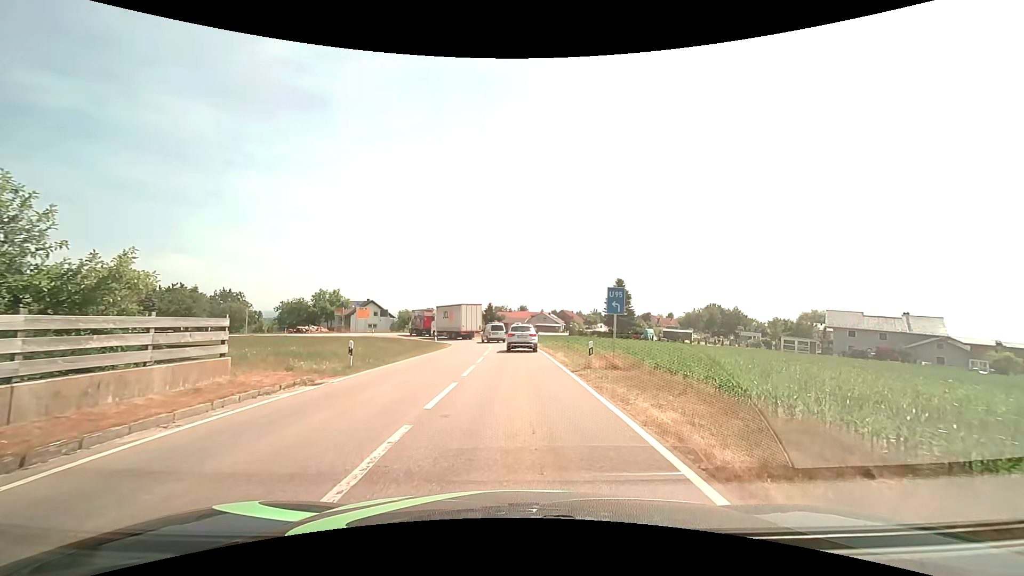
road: tertiary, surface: asphalt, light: Day
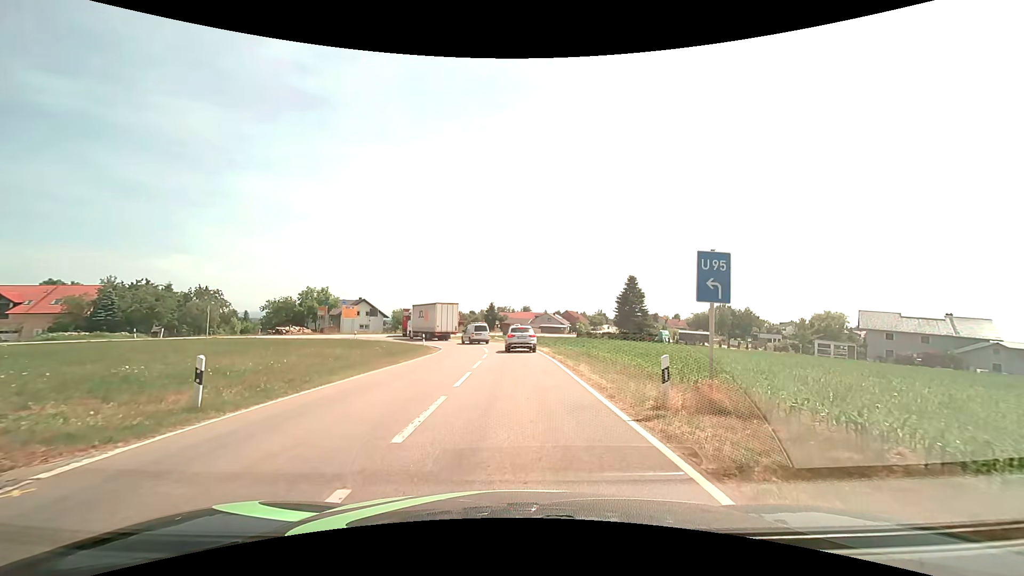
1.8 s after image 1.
(0.0, +8.2) m; -1°
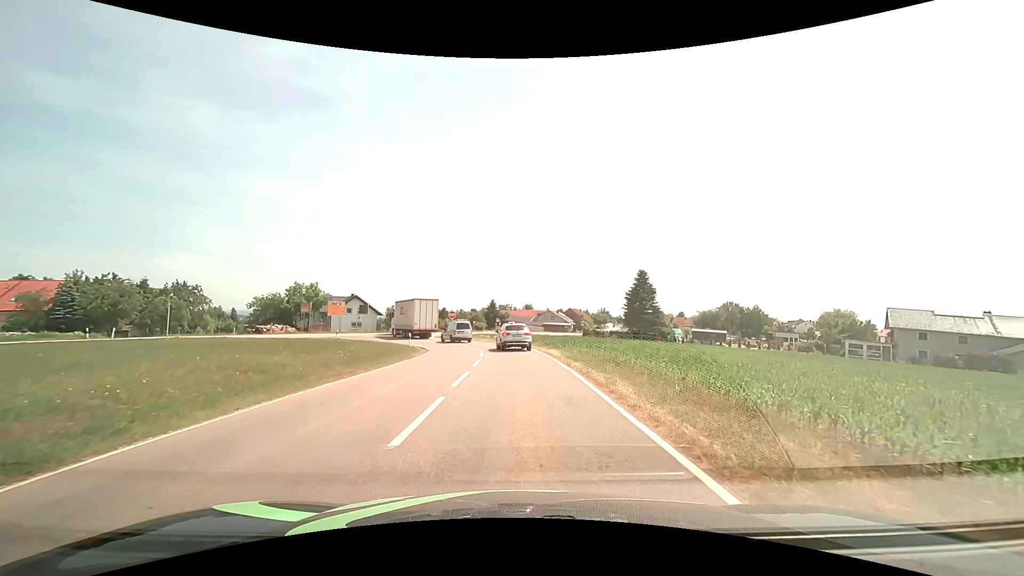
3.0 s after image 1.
(0.0, +6.2) m; 0°
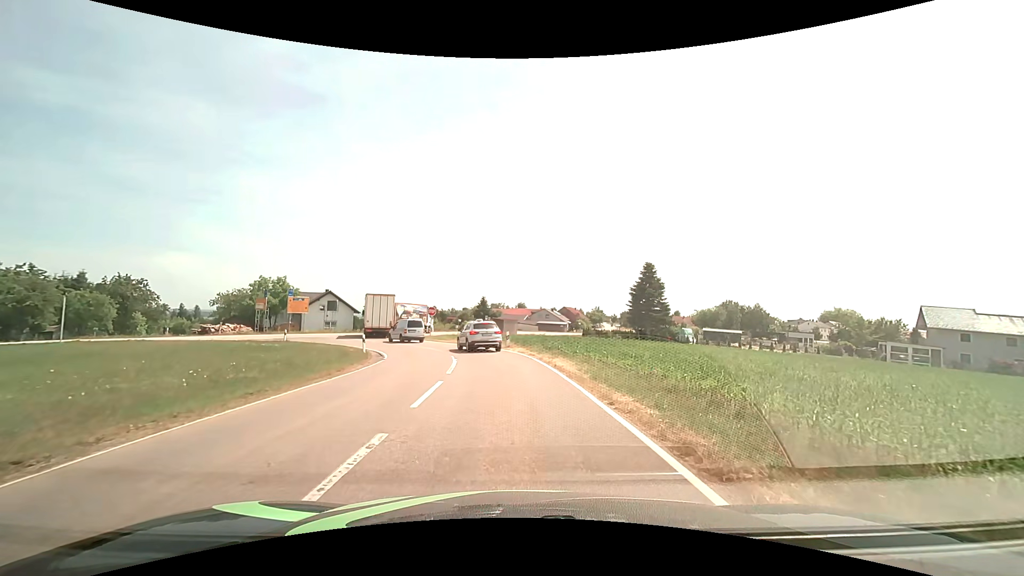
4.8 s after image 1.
(+0.1, +9.3) m; +1°
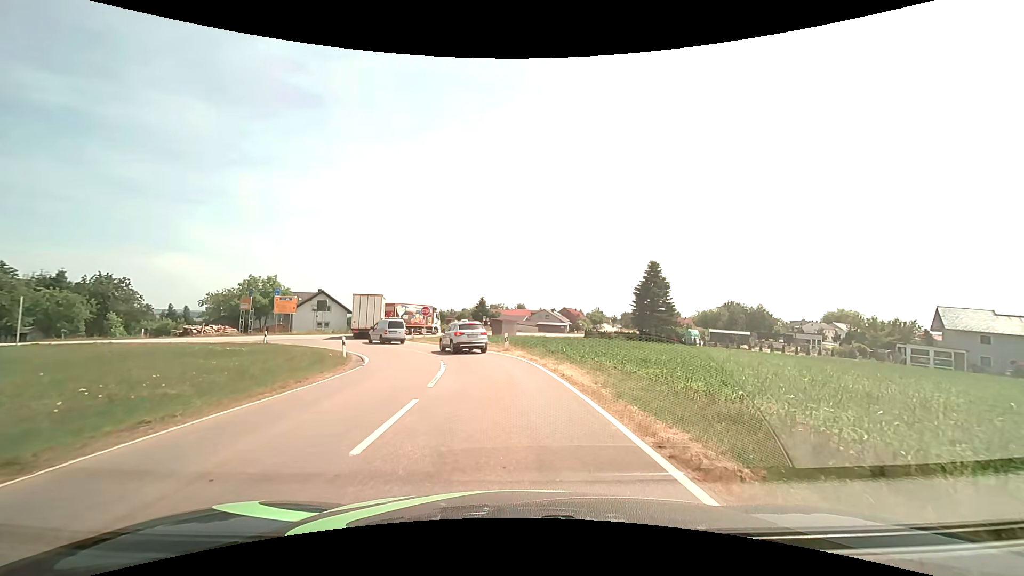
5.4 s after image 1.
(0.0, +3.0) m; 0°
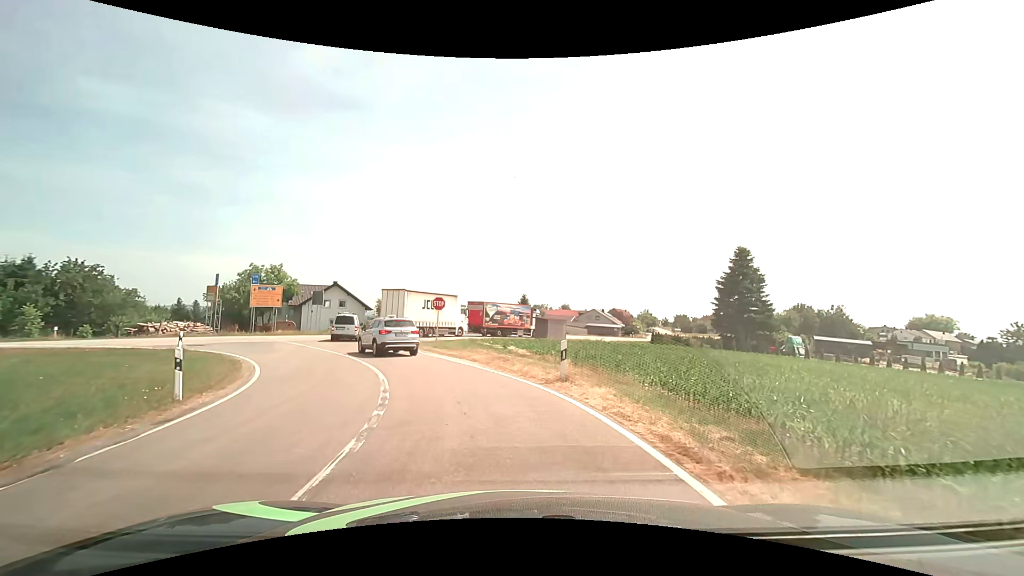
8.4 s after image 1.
(-0.5, +14.5) m; -5°
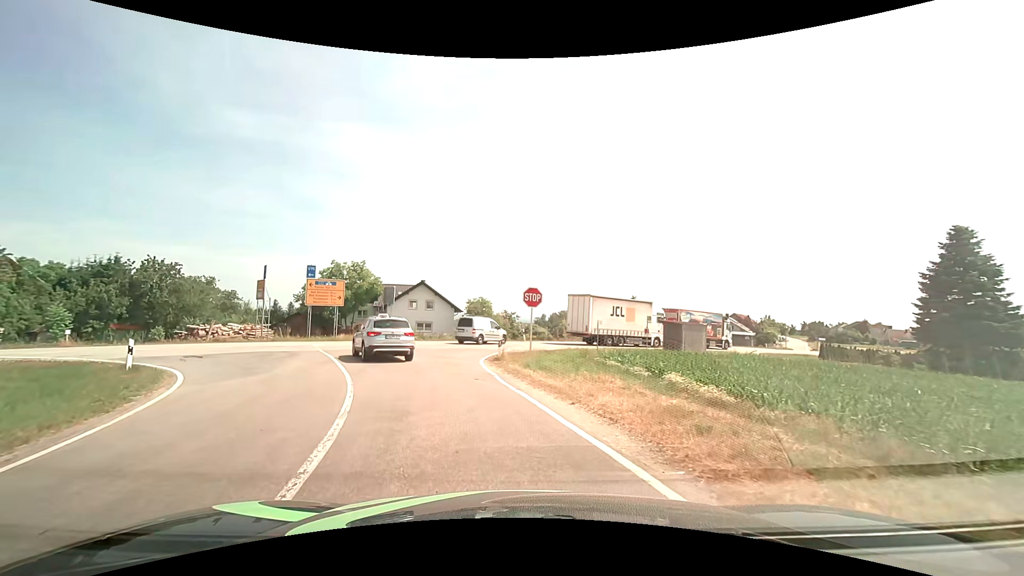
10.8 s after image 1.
(-1.0, +11.0) m; -11°
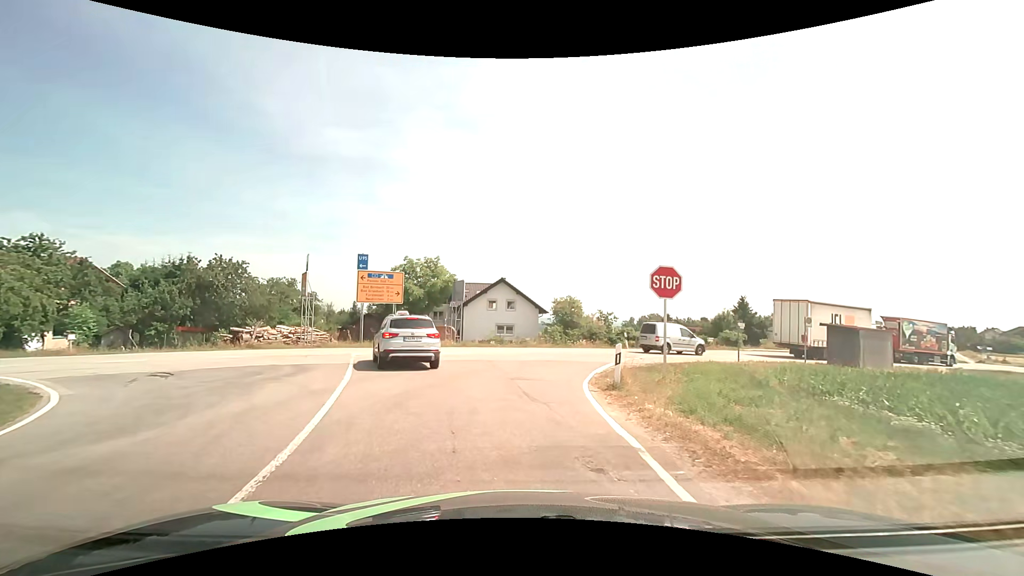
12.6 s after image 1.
(-0.7, +8.0) m; -10°
